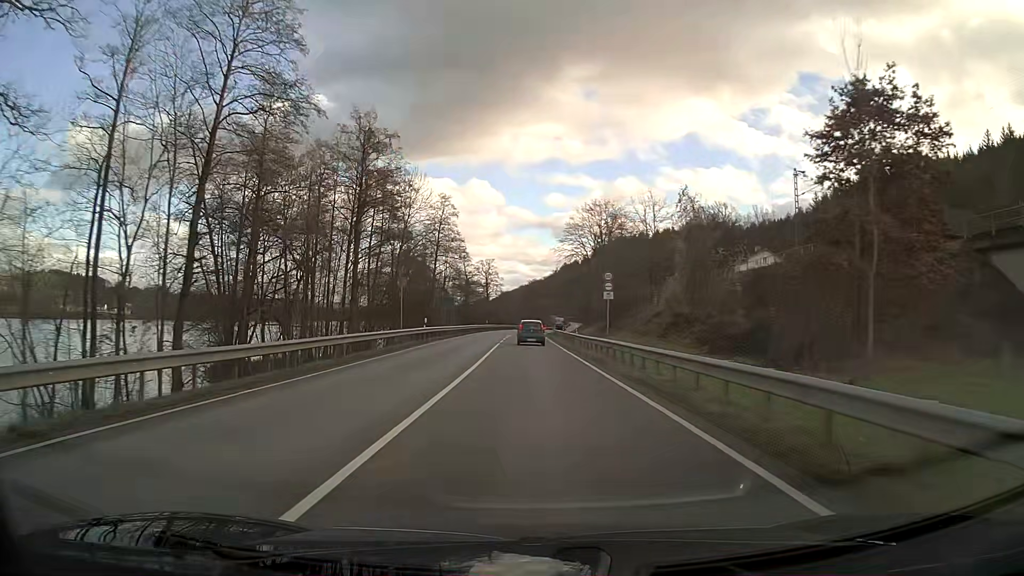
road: primary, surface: asphalt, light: Day
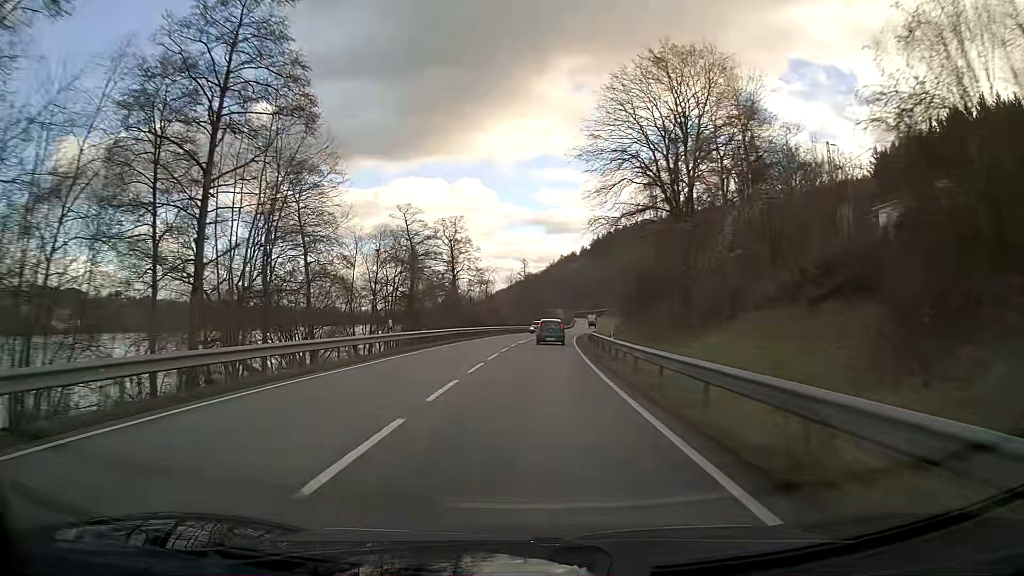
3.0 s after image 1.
(0.0, +61.2) m; +1°
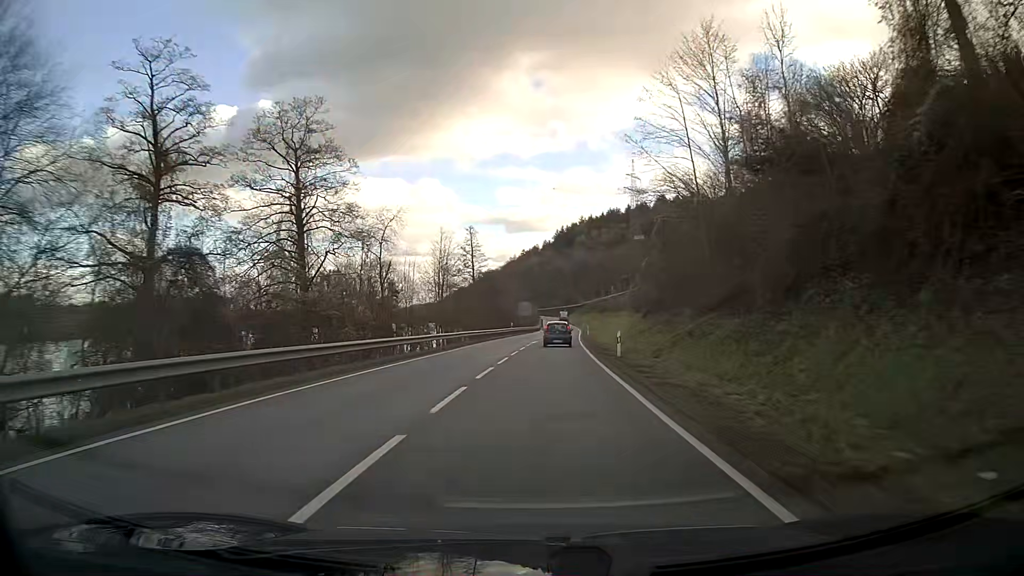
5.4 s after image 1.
(+1.2, +49.4) m; +3°
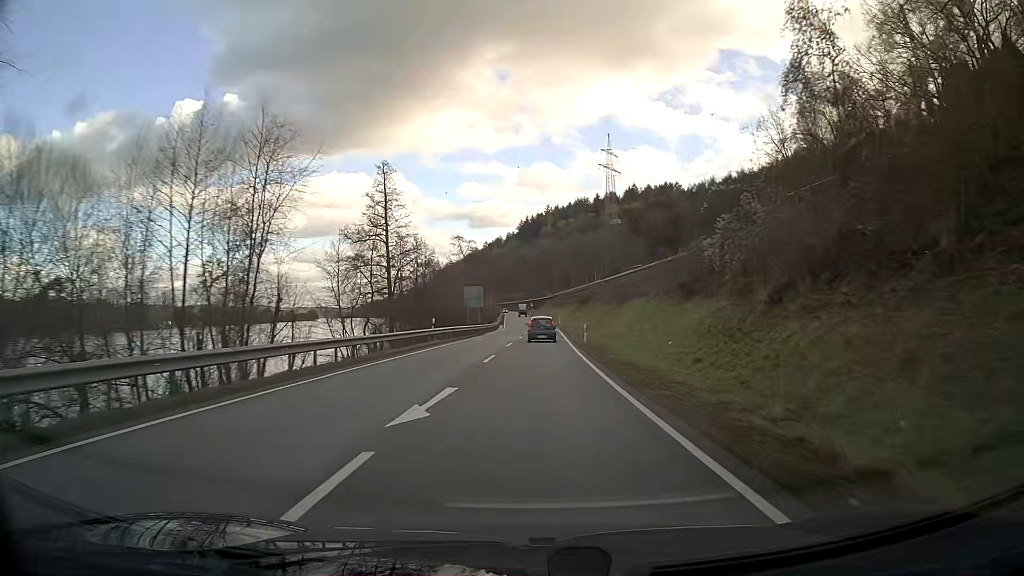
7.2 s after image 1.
(+1.1, +37.3) m; +3°
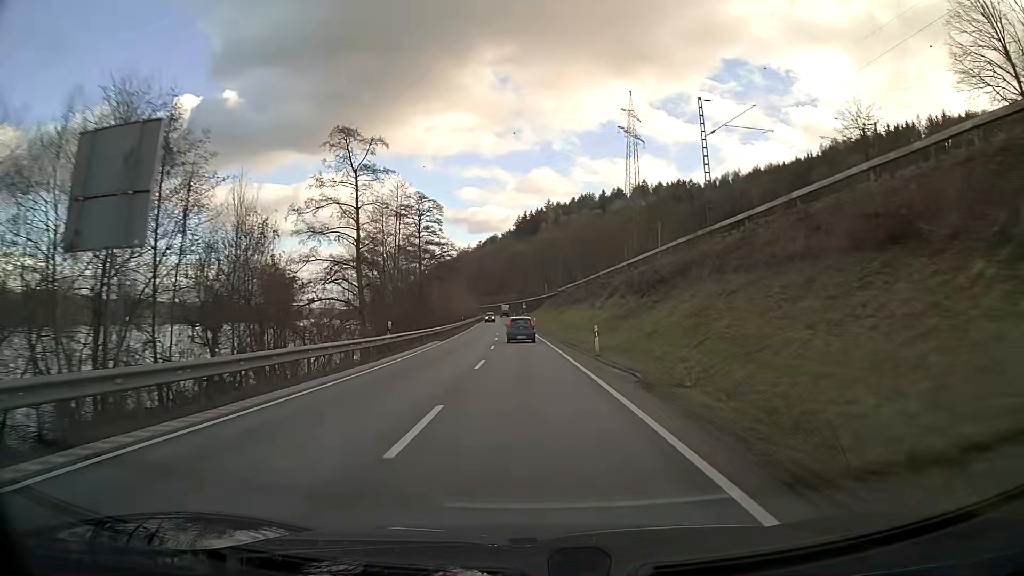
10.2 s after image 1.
(+0.5, +62.4) m; 0°
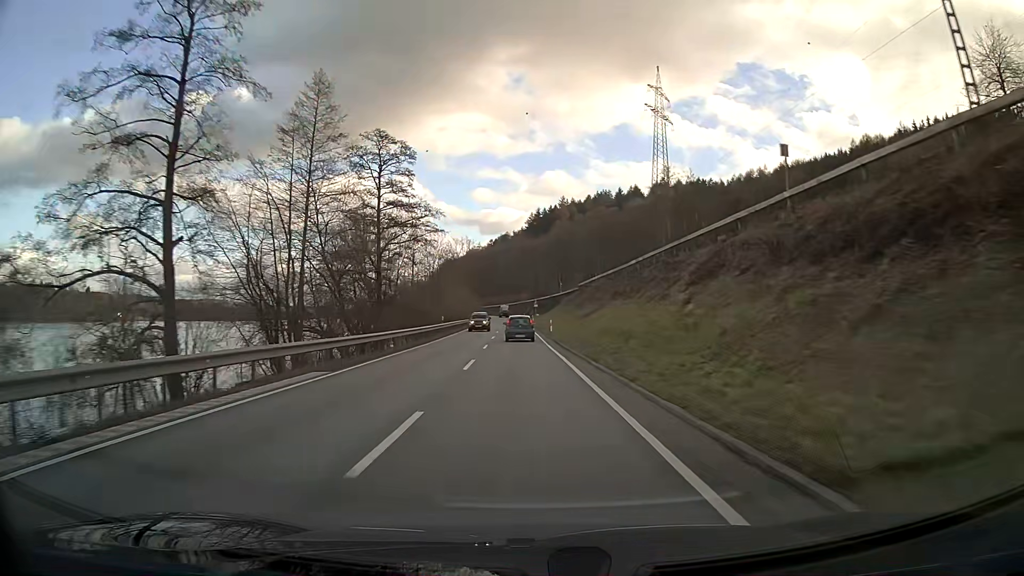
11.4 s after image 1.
(-0.2, +24.9) m; -1°
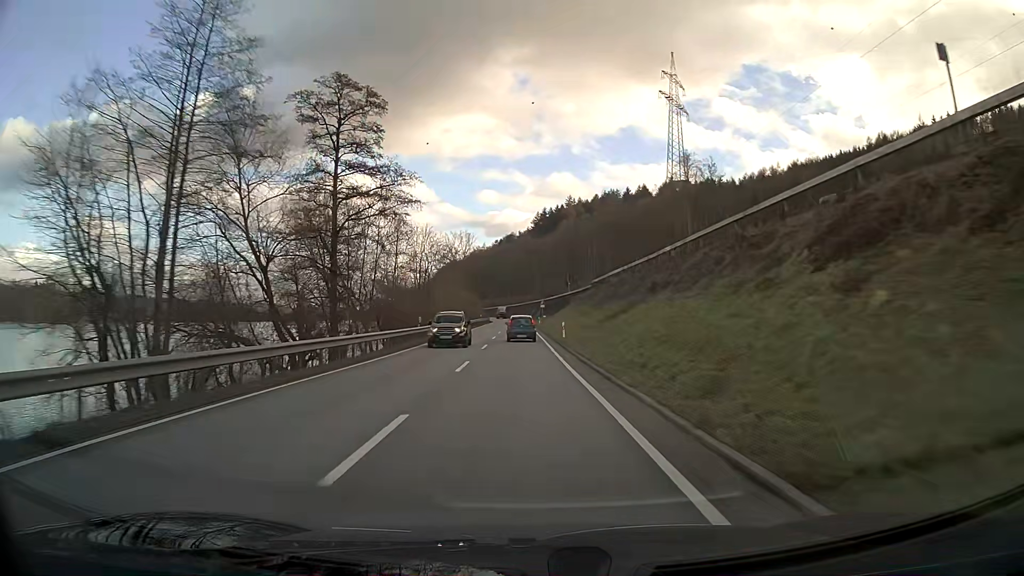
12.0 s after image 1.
(-0.1, +12.4) m; -1°
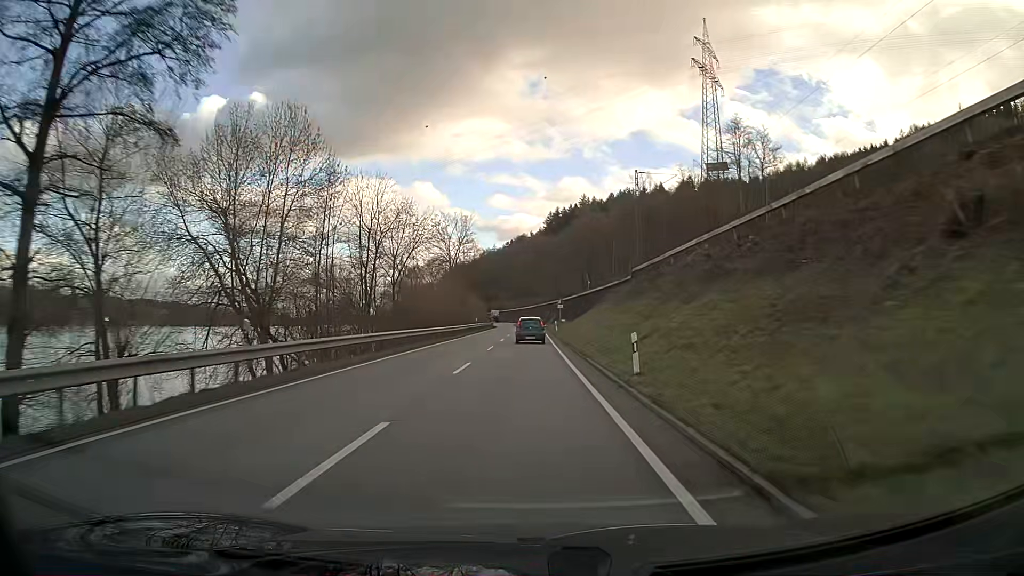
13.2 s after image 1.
(-0.2, +24.6) m; -1°
